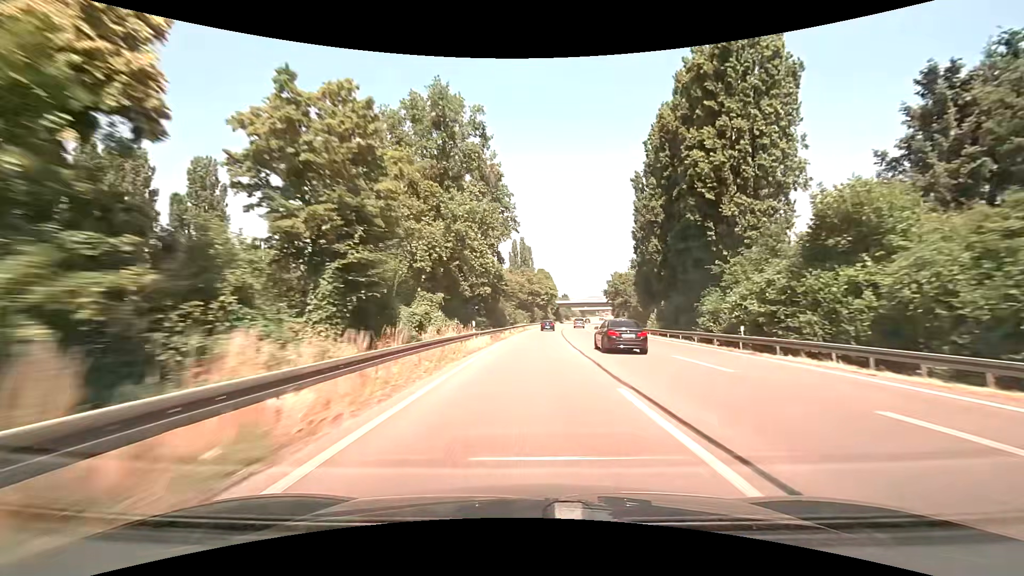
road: trunk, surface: asphalt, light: Day
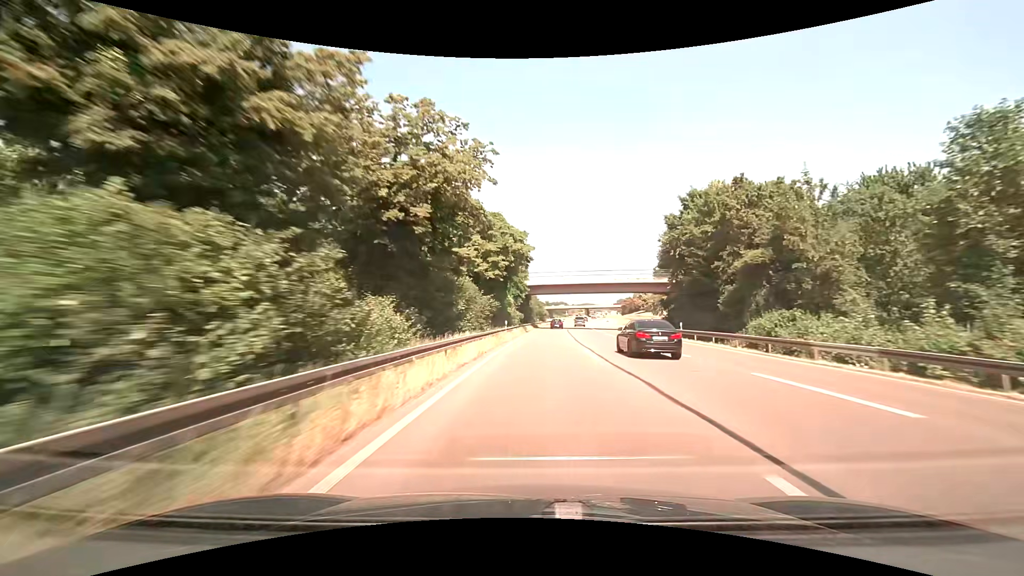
(+3.0, +79.0) m; +5°
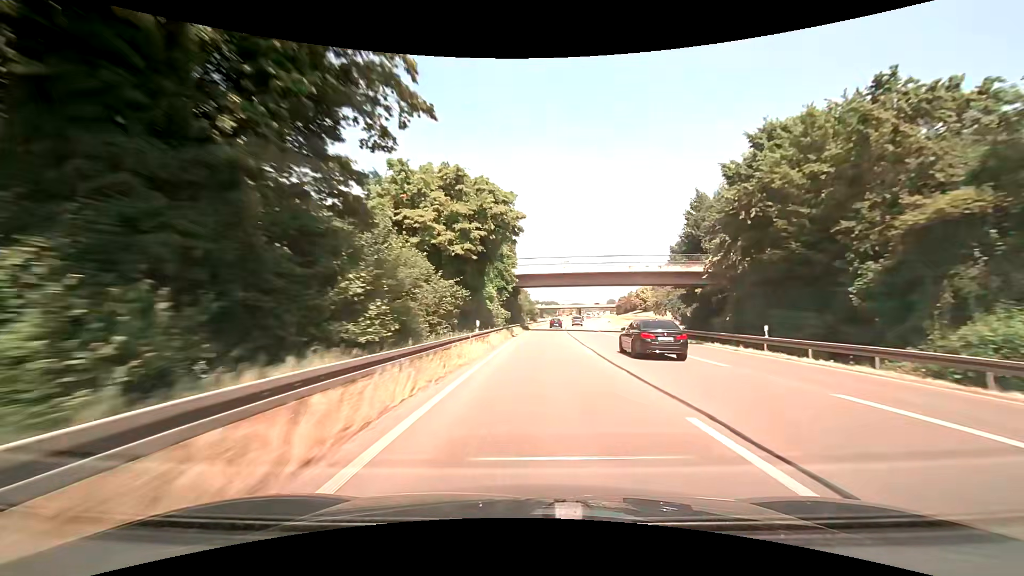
(+0.2, +15.9) m; +1°
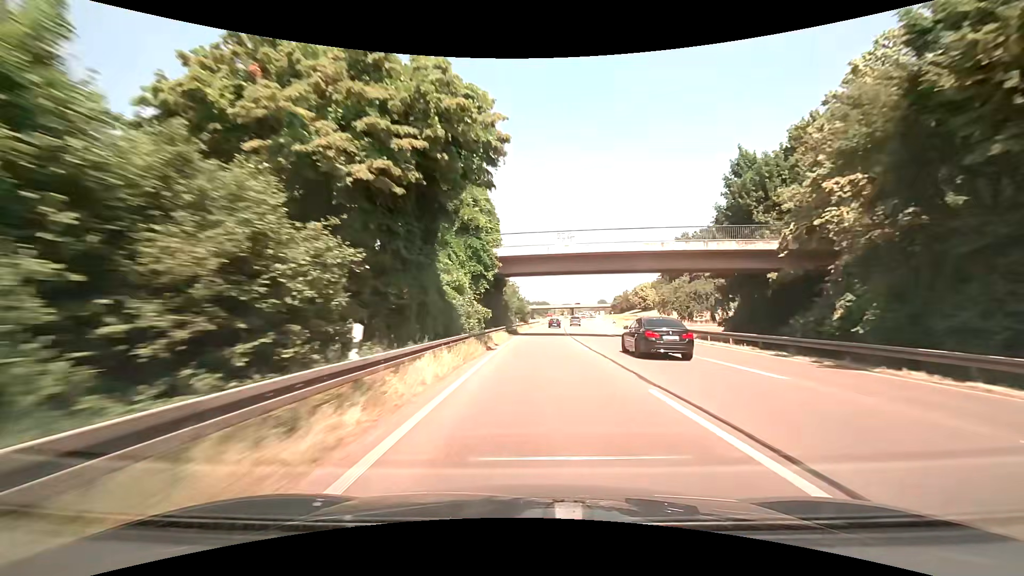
(+0.2, +15.9) m; +1°
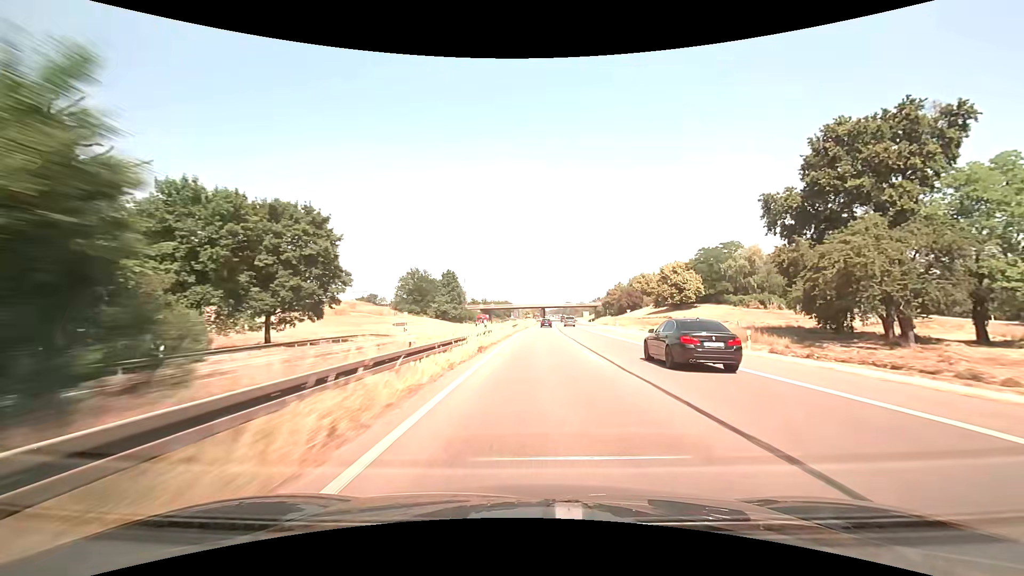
(+3.5, +79.8) m; +4°
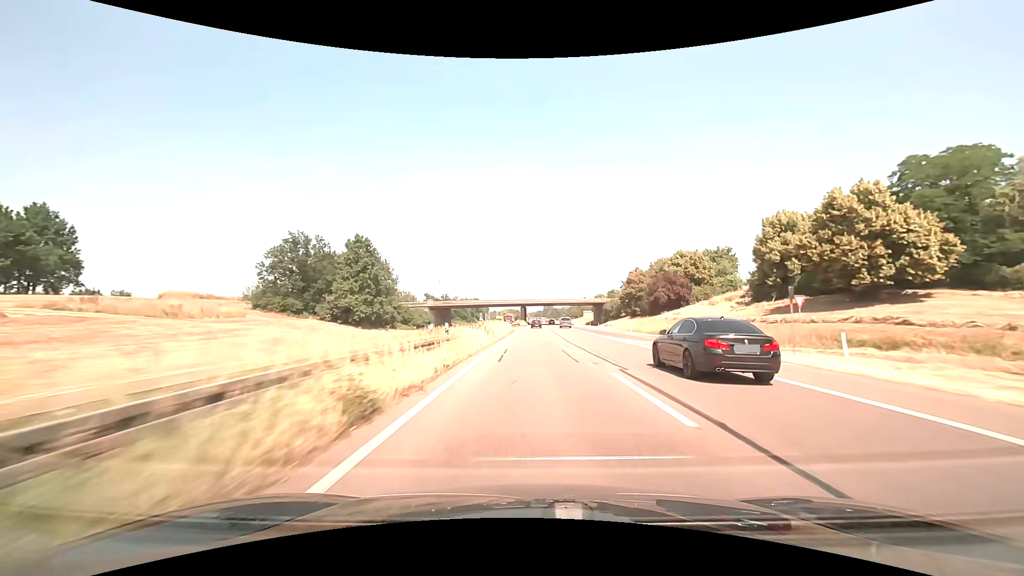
(+1.4, +64.6) m; +2°
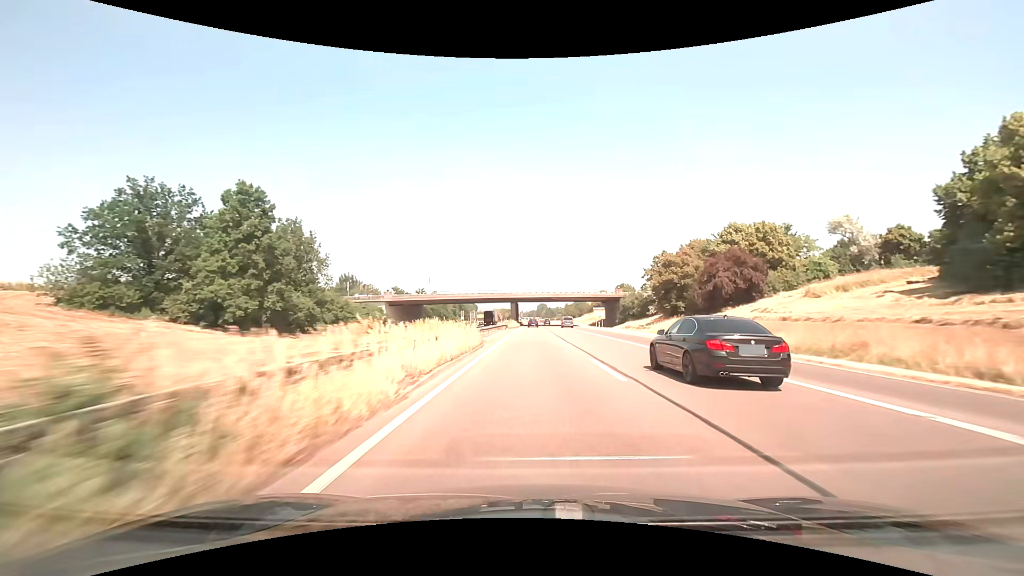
(+0.2, +32.4) m; +1°
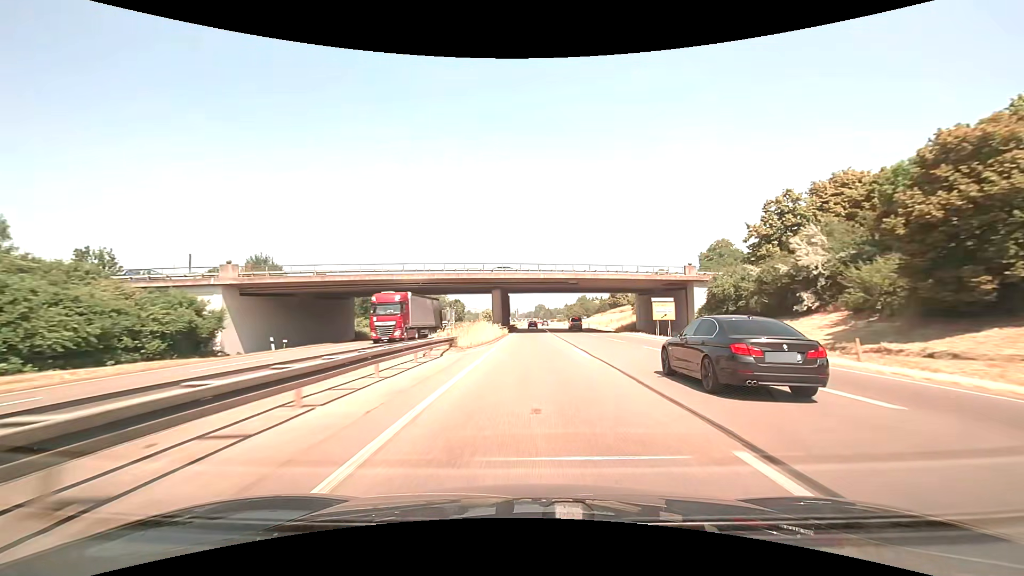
(+0.2, +48.7) m; 0°
(0, +10) (0, +20) (0, +30) (0, +40) (0, +50) (0, +60) (0, +70) (0, +80) (0, +90) (0, +100) m
